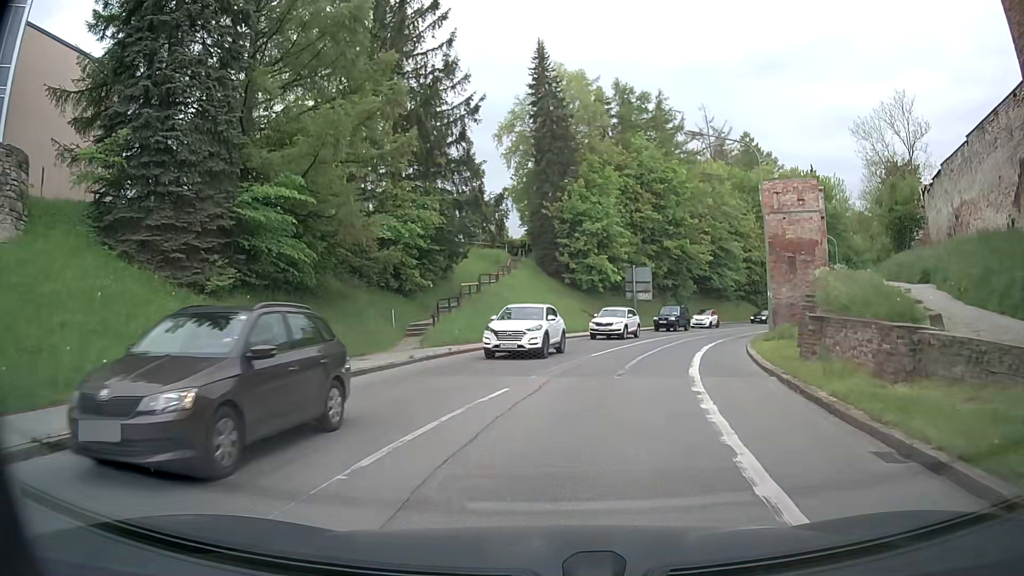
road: secondary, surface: asphalt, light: Day
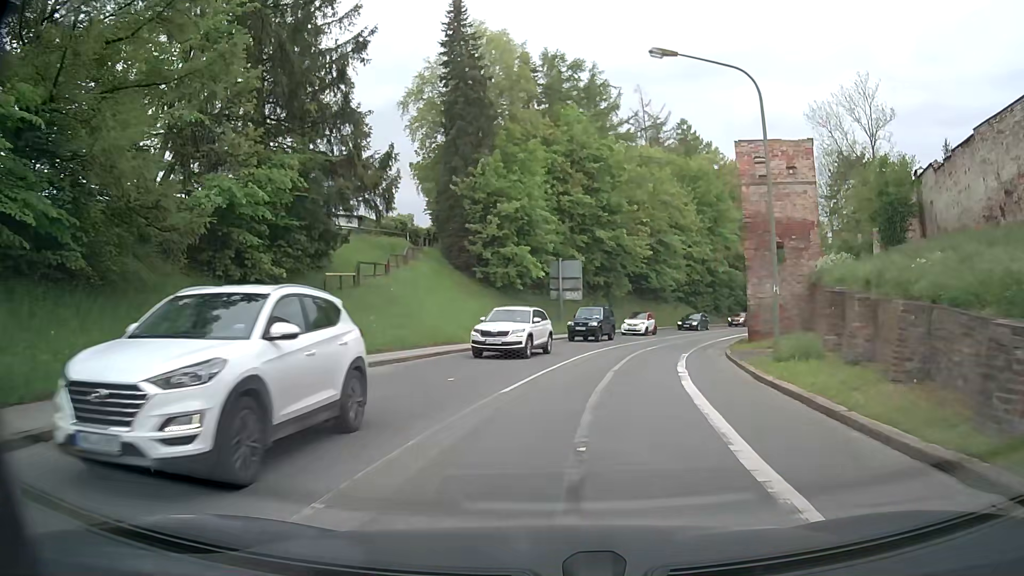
(+0.5, +9.7) m; +6°
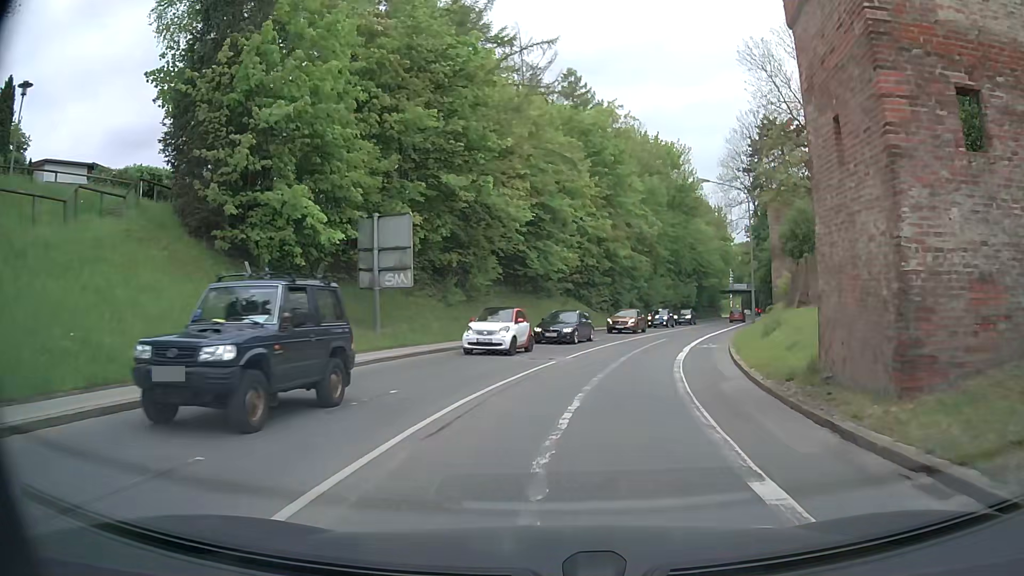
(+2.1, +20.3) m; +11°
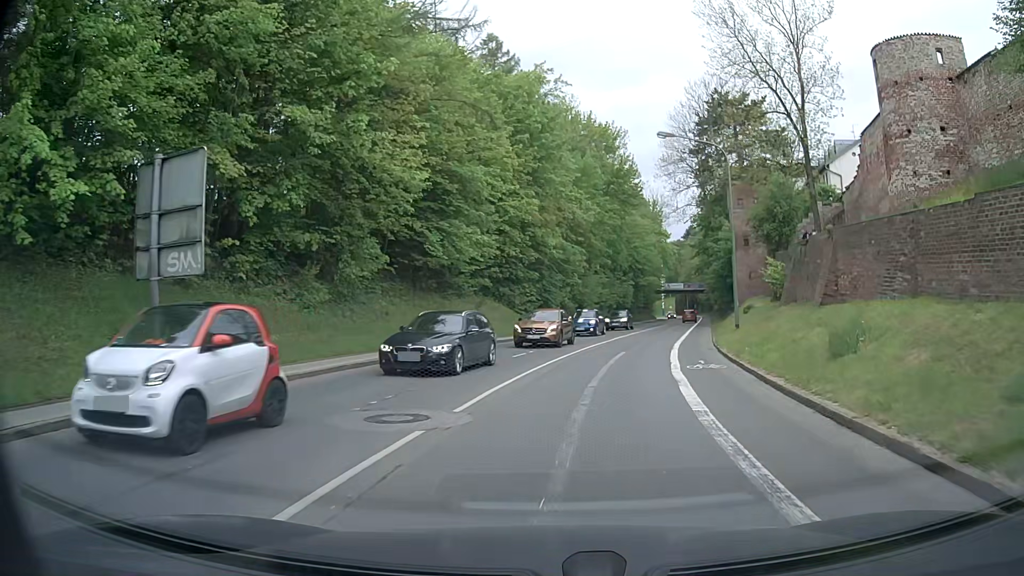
(+0.5, +11.2) m; +6°
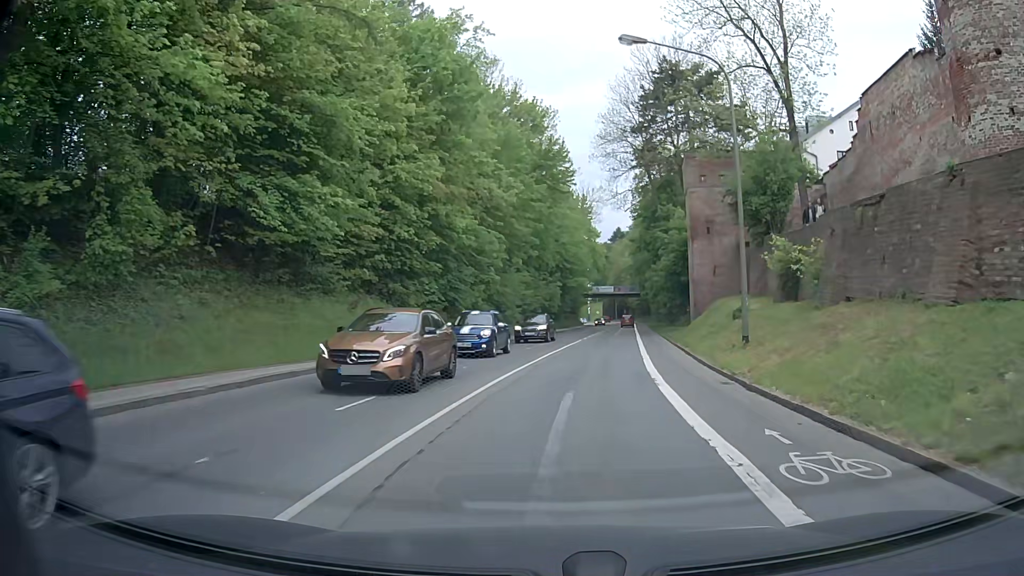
(+0.6, +11.5) m; +6°
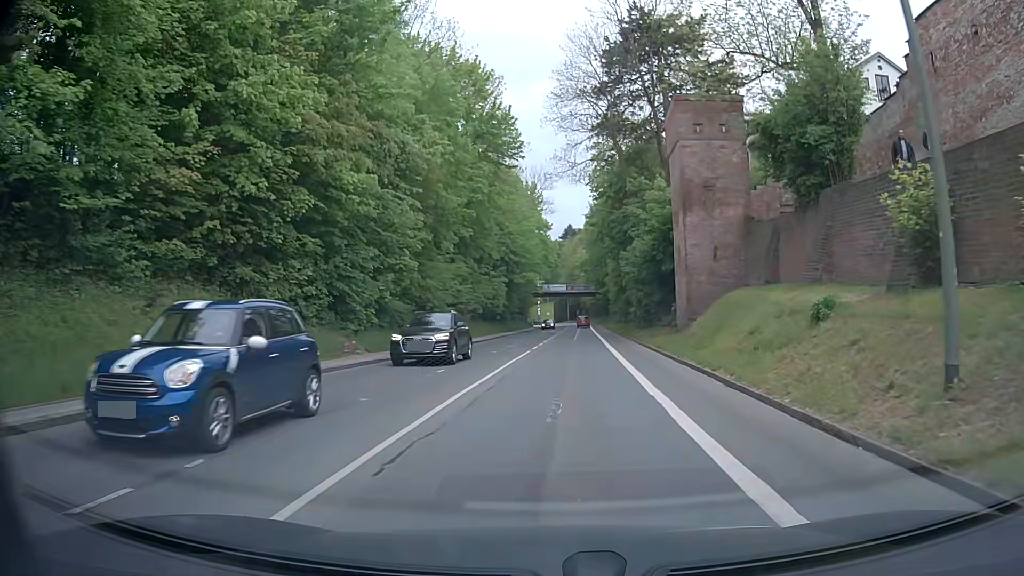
(+0.6, +12.1) m; +4°
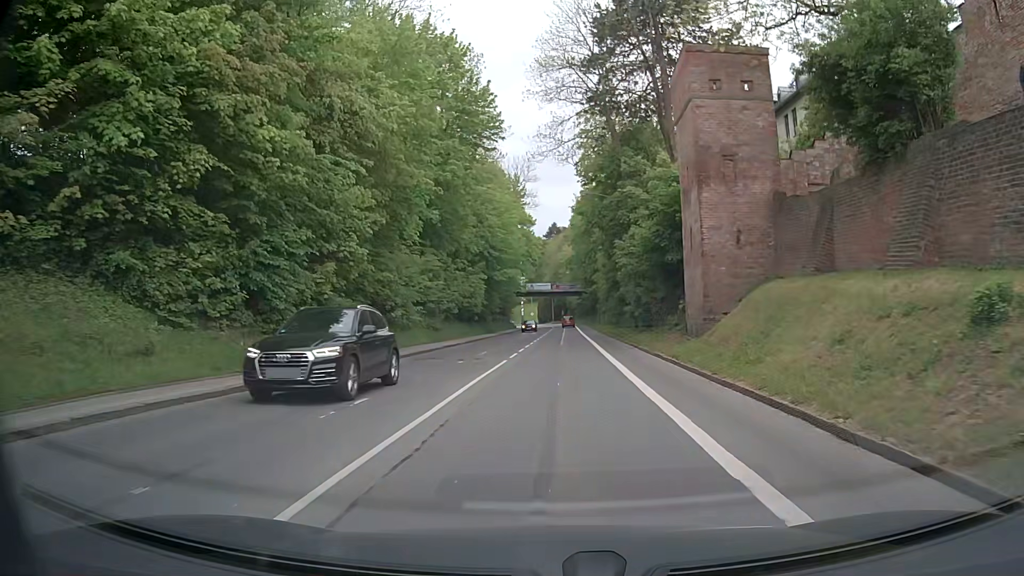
(+0.1, +6.3) m; +2°
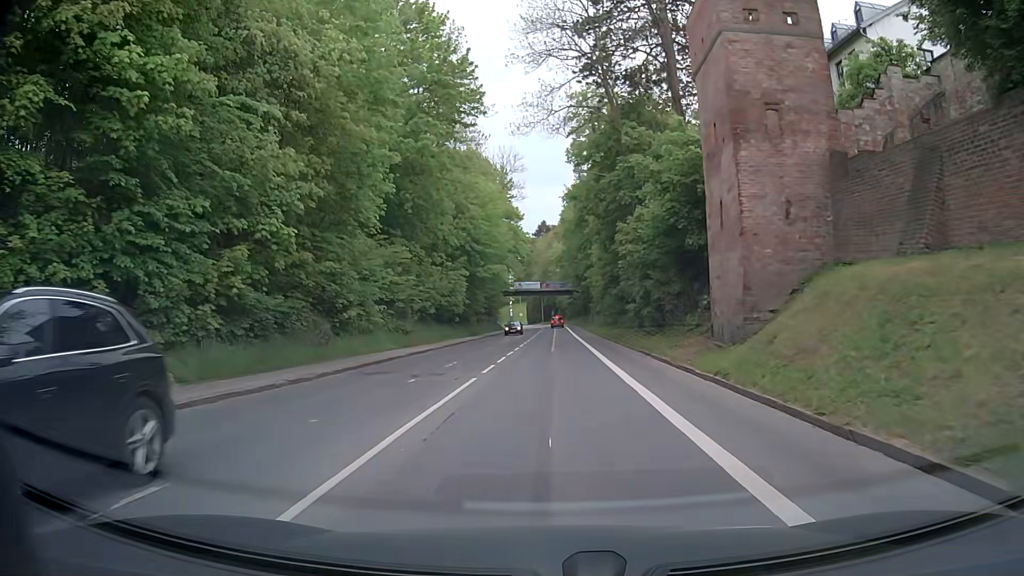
(0.0, +6.4) m; +1°
